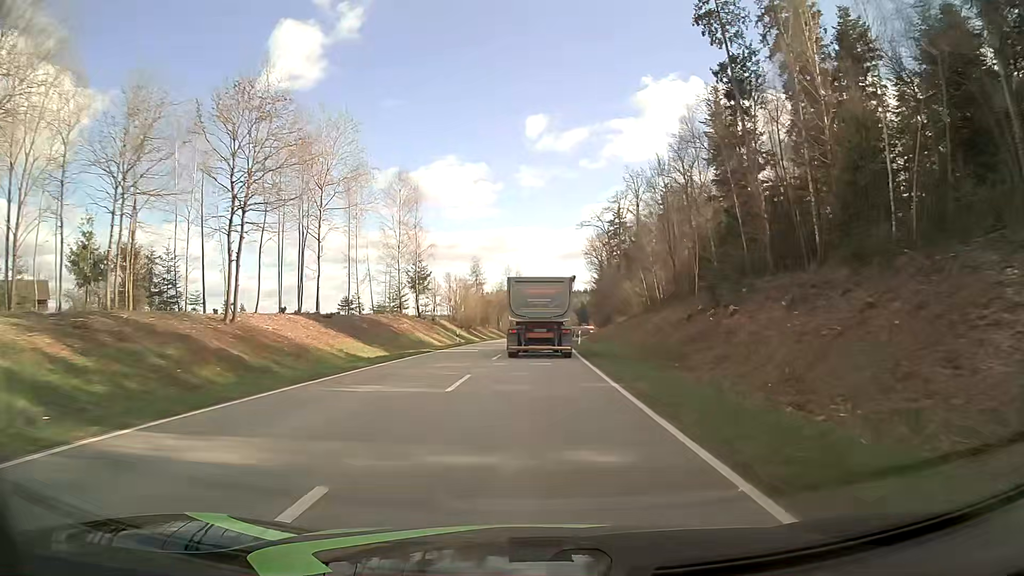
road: tertiary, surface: asphalt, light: Day
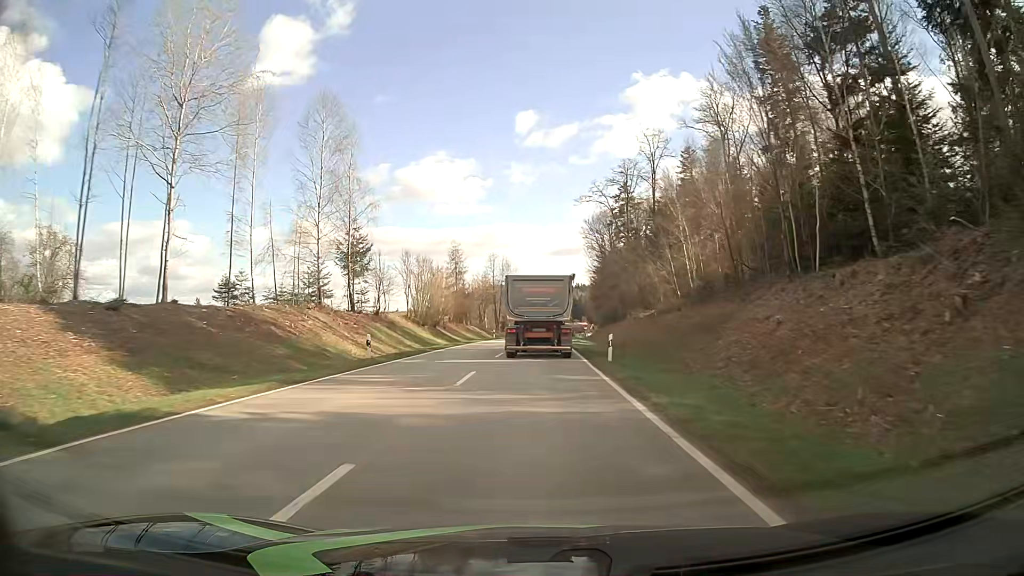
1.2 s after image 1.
(+0.2, +23.1) m; +1°
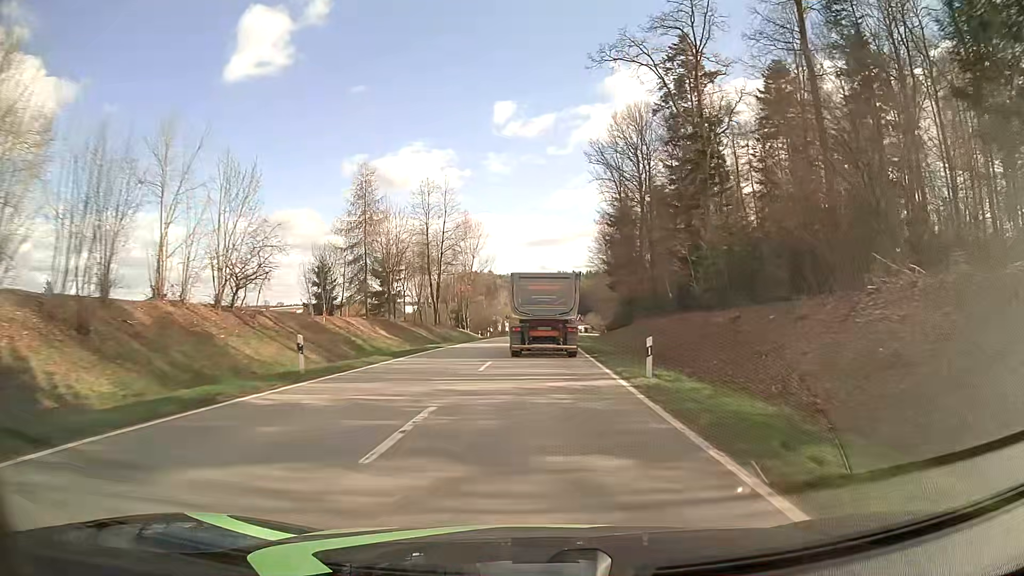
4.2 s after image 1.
(+0.9, +57.0) m; +2°
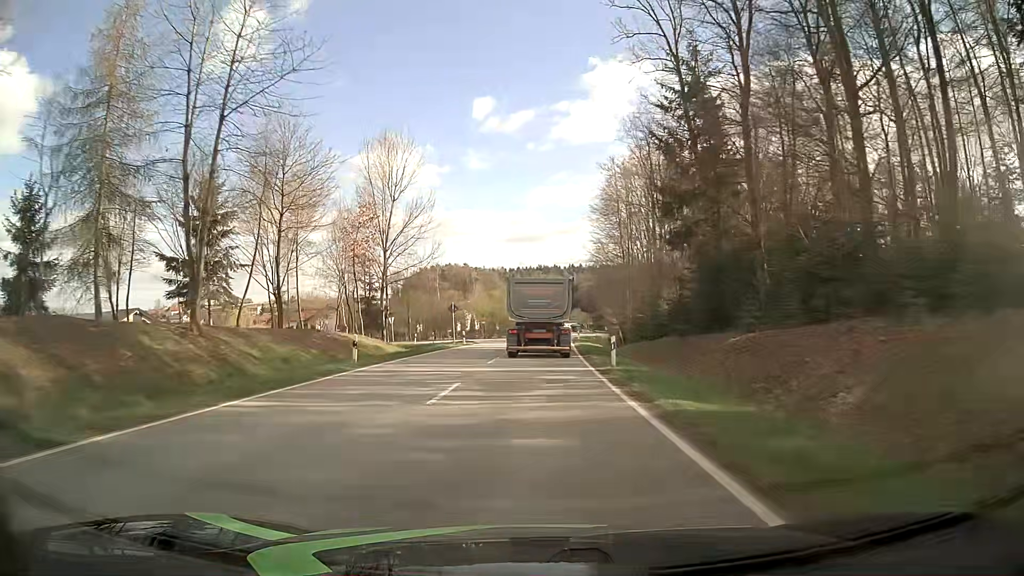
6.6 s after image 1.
(+0.7, +43.9) m; +2°
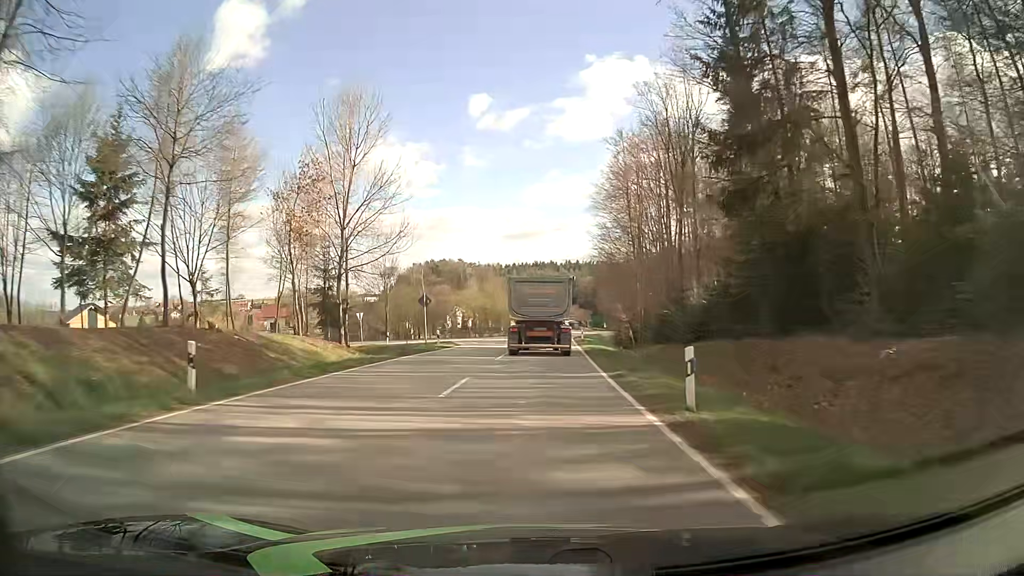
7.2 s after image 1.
(0.0, +11.0) m; 0°
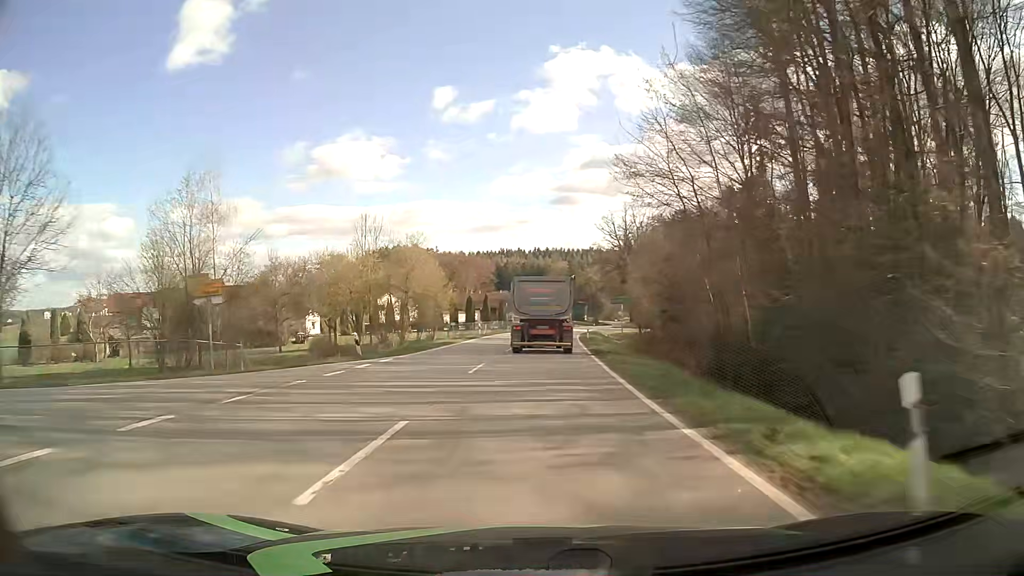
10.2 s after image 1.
(+1.3, +56.3) m; +3°
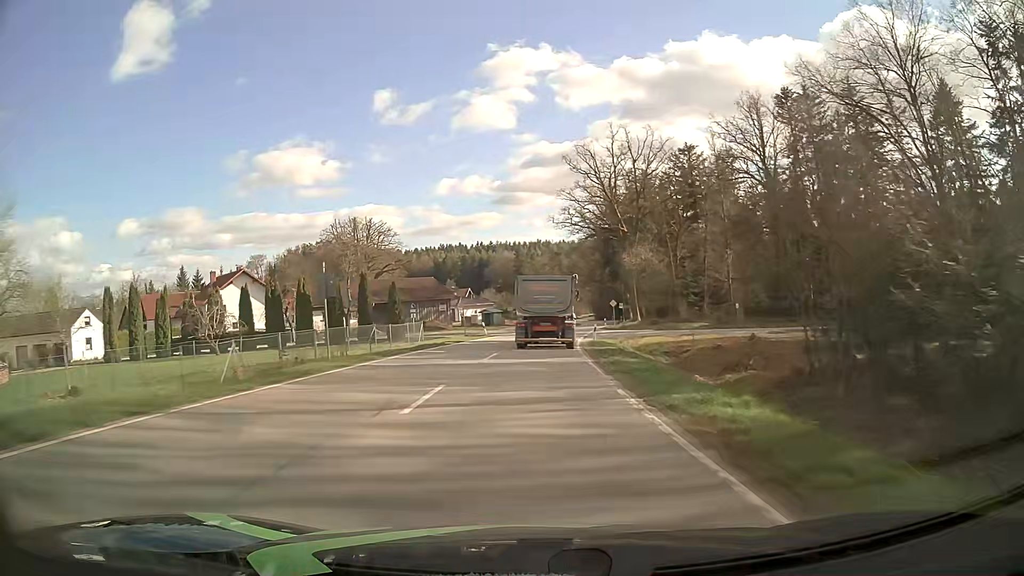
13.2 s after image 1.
(+1.7, +56.0) m; +4°
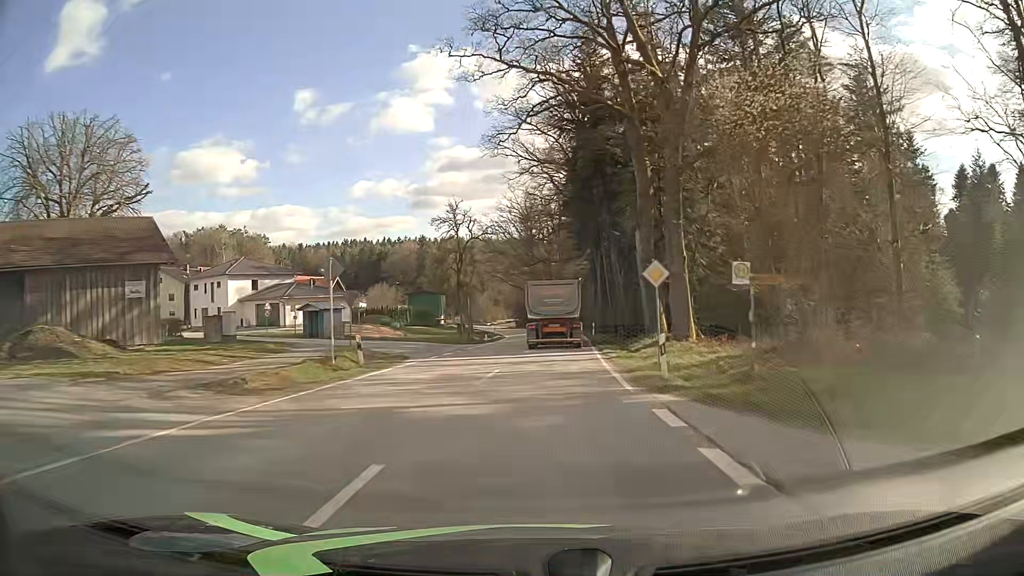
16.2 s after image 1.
(+2.6, +56.0) m; +7°
(0, +10) (+1, +20) (+1, +30) (+2, +40) (+2, +50) (+3, +60) (+2, +70) (+2, +80) (+1, +90) (0, +100) m
